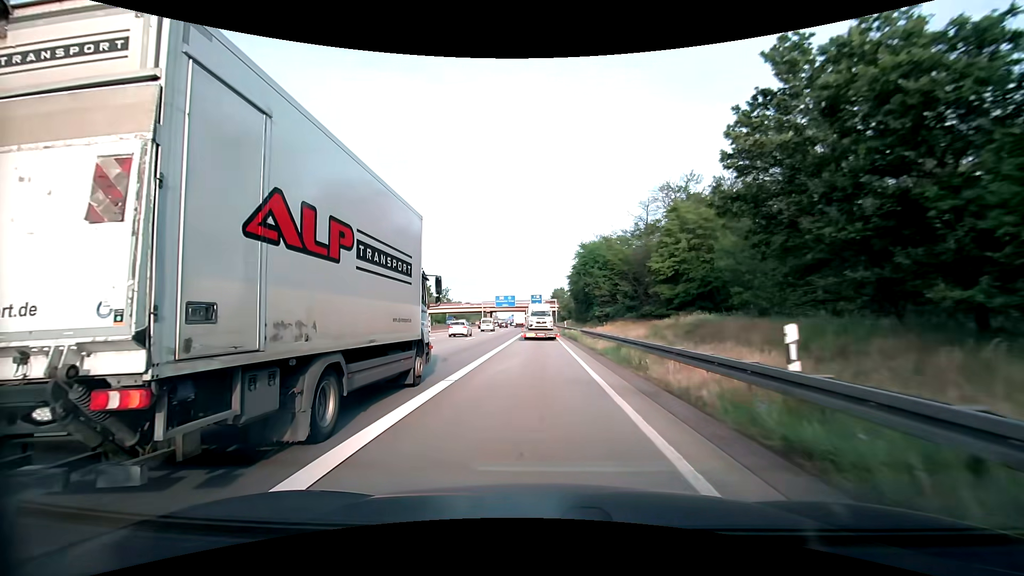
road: motorway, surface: asphalt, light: Day
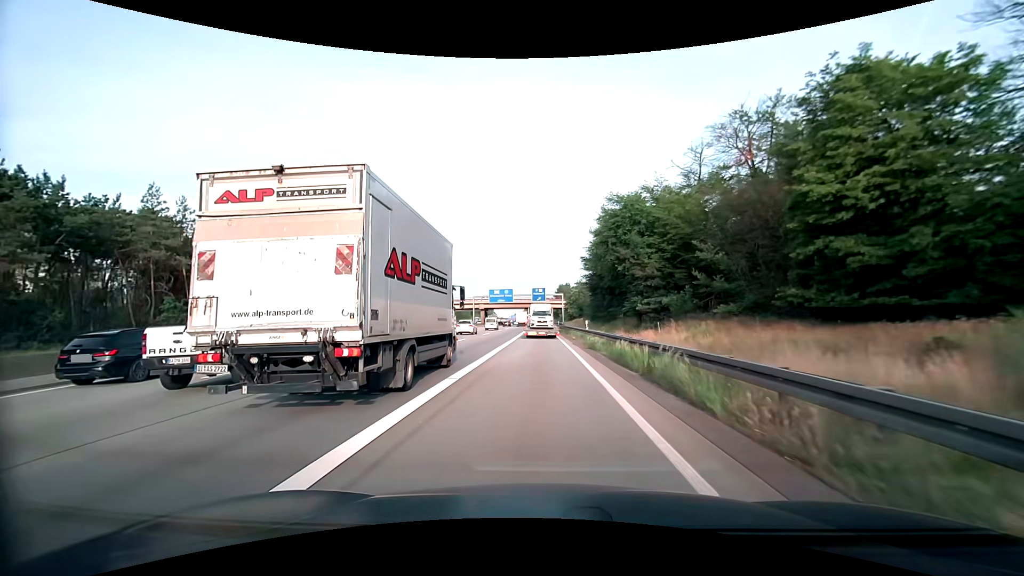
(-0.2, +25.0) m; -1°
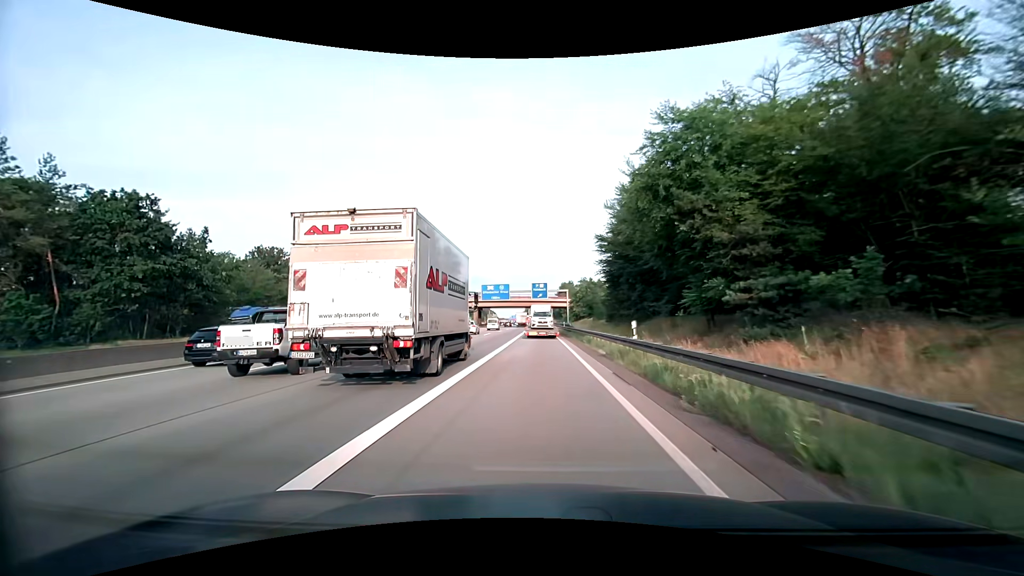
(0.0, +16.9) m; 0°
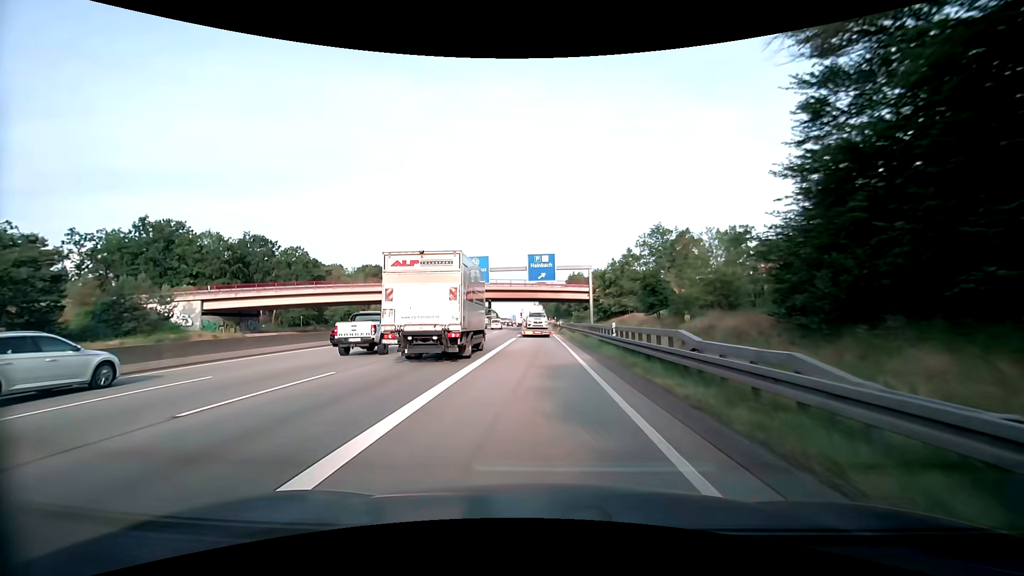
(-0.2, +43.2) m; -1°
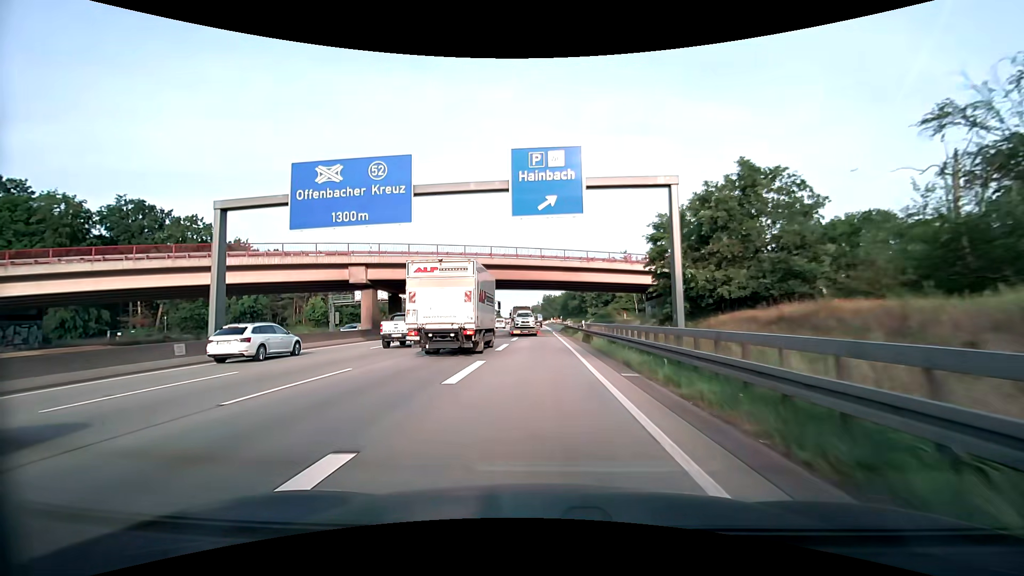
(0.0, +35.4) m; 0°
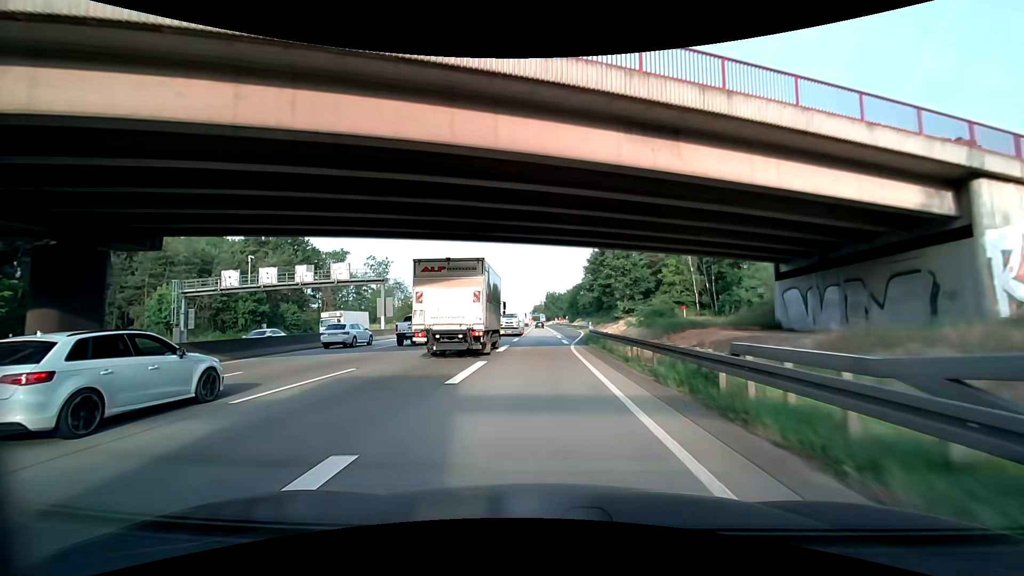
(-0.1, +36.1) m; -1°
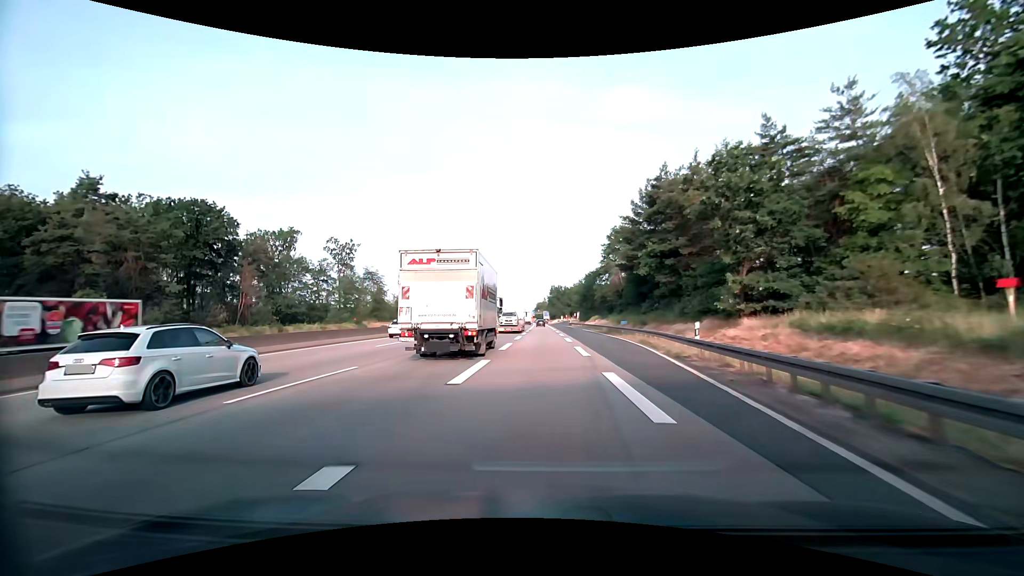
(+0.1, +36.4) m; 0°
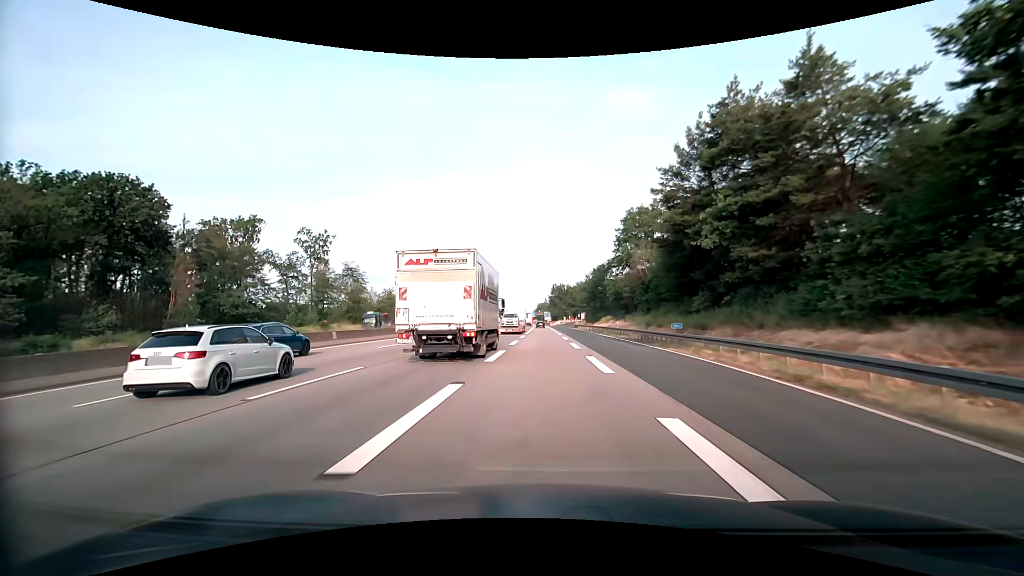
(0.0, +17.9) m; 0°
(0, +10) (0, +20) (0, +30) (0, +40) (0, +50) (0, +60) (0, +70) (0, +80) (-1, +90) (-1, +100) m
